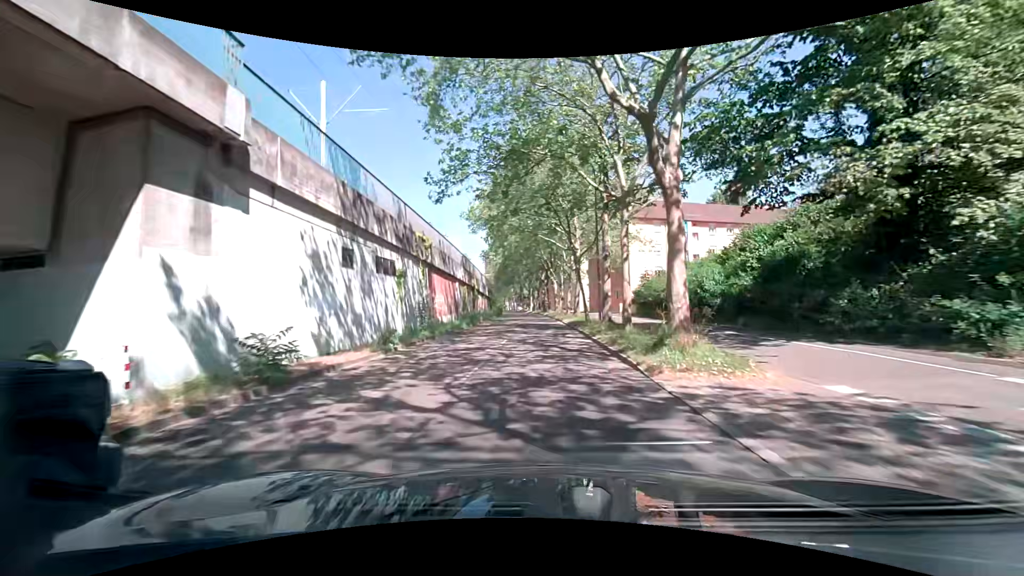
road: tertiary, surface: asphalt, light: Day
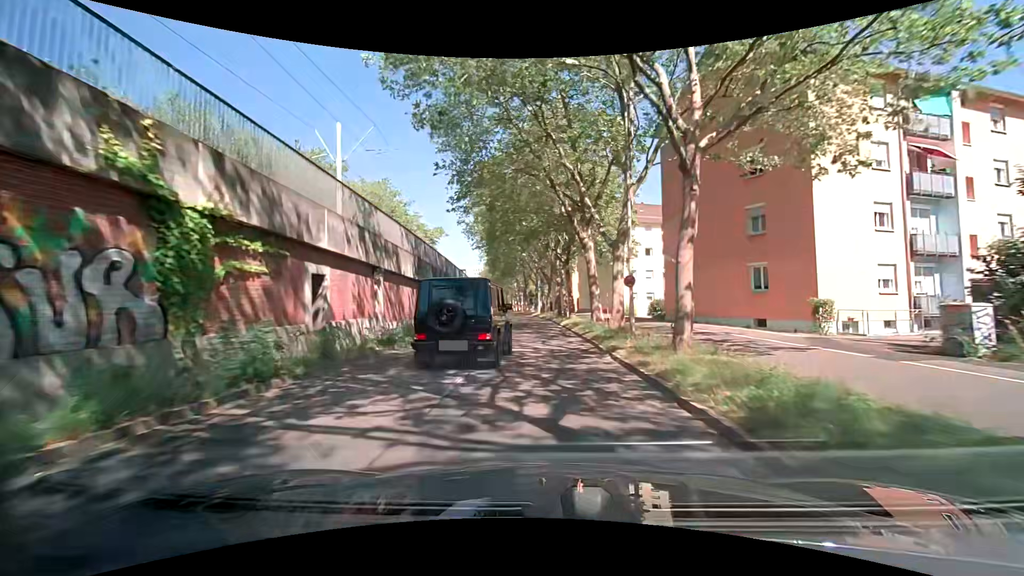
(-0.7, +38.1) m; -2°
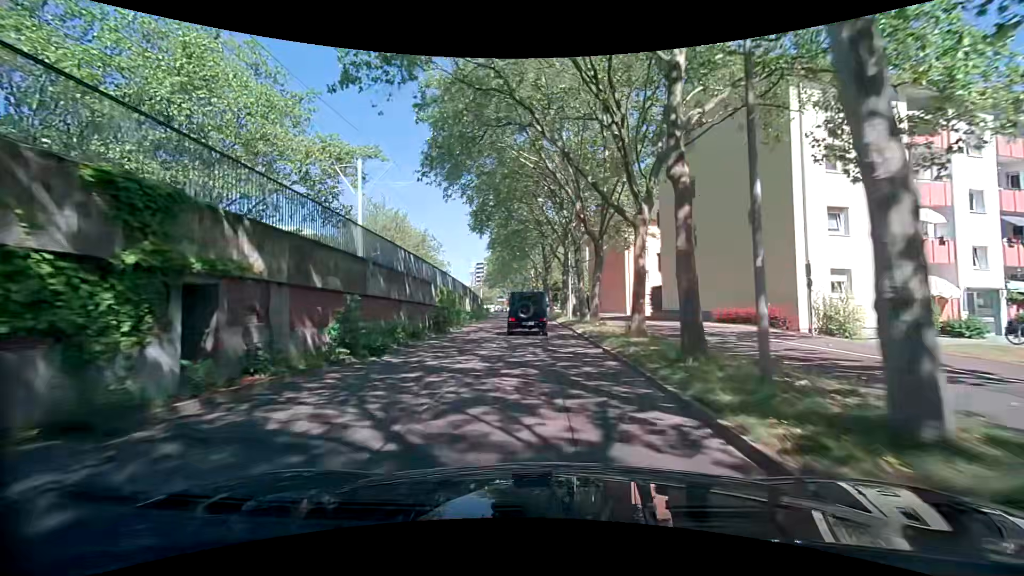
(-0.5, +38.0) m; -3°
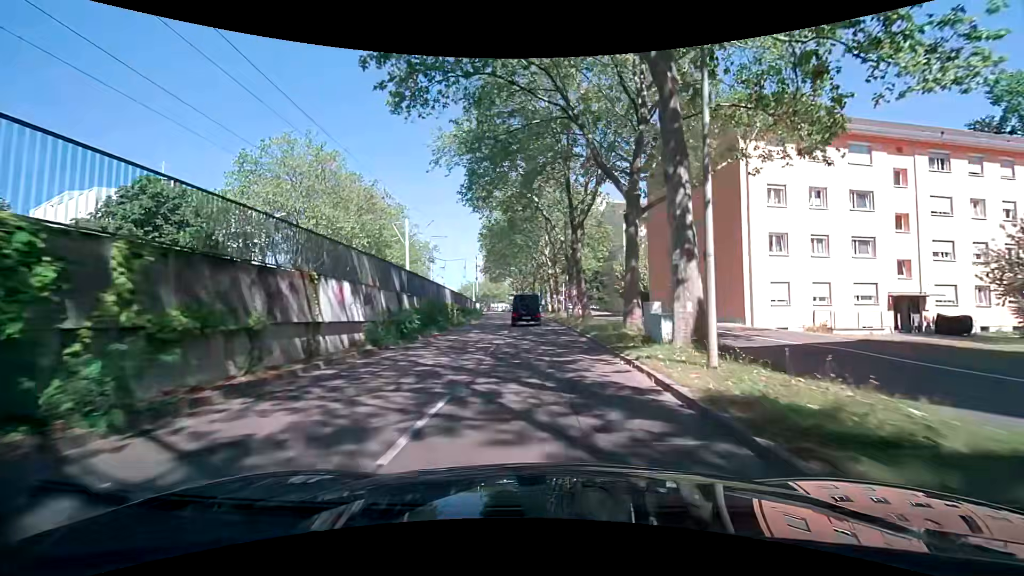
(-0.5, +28.9) m; -1°
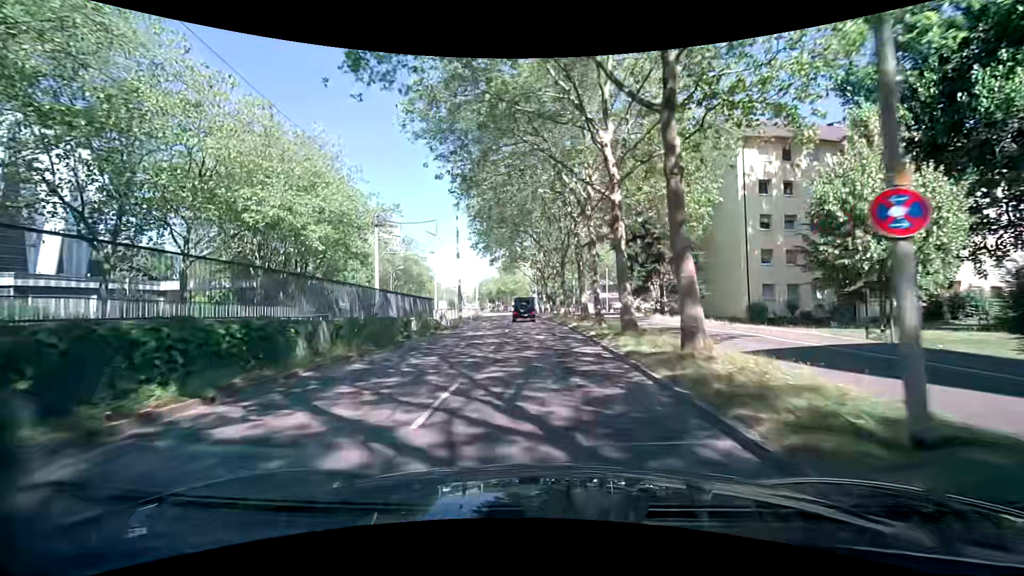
(-1.1, +35.1) m; -4°
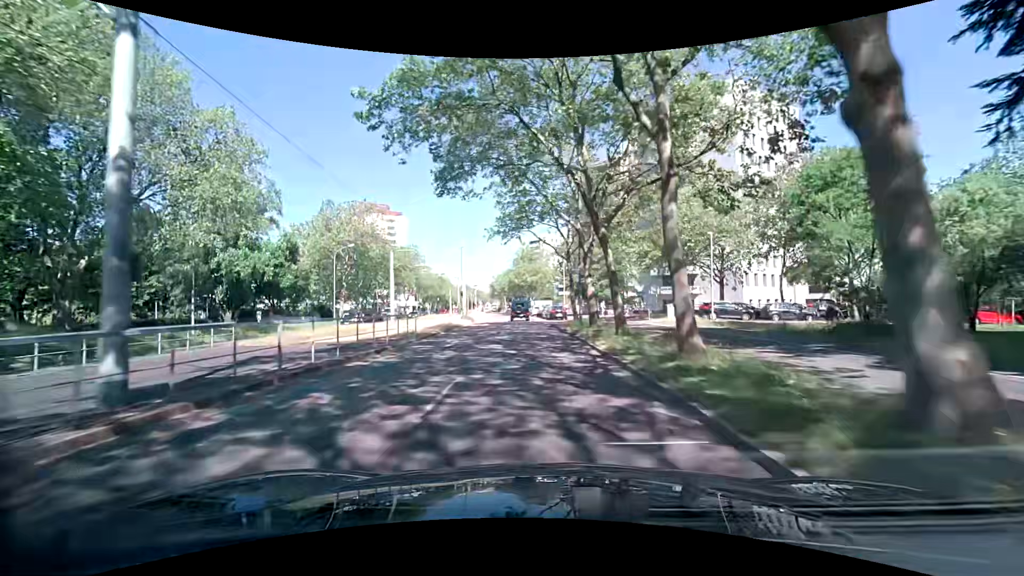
(-0.3, +35.8) m; -3°
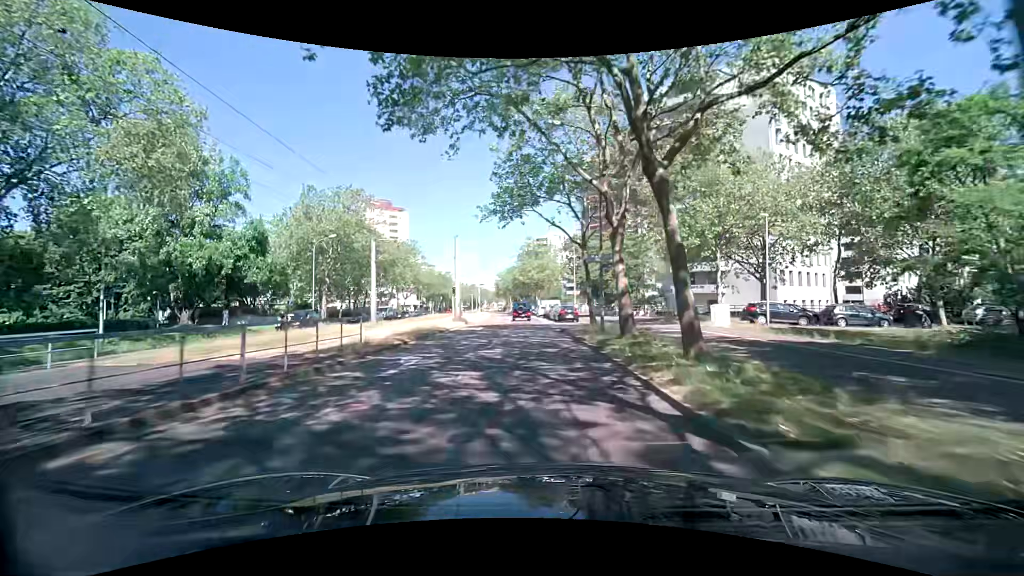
(0.0, +7.4) m; -1°
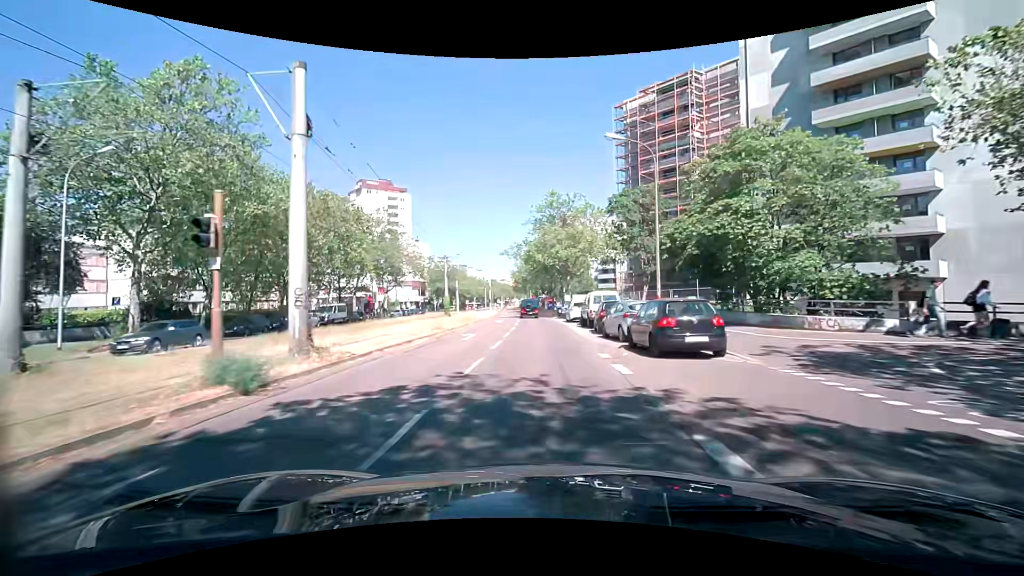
(0.0, +30.6) m; -1°
(0, +10) (0, +20) (0, +30) (-1, +40) (-1, +50) (-2, +60) (-2, +70) (-3, +80) (-4, +90) (-4, +100) m
